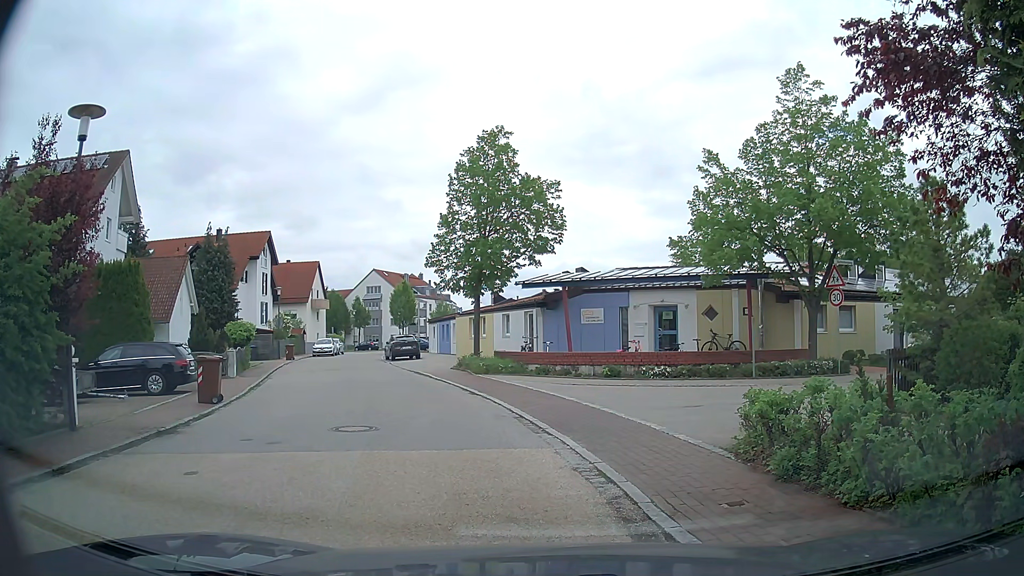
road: residential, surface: asphalt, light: Day
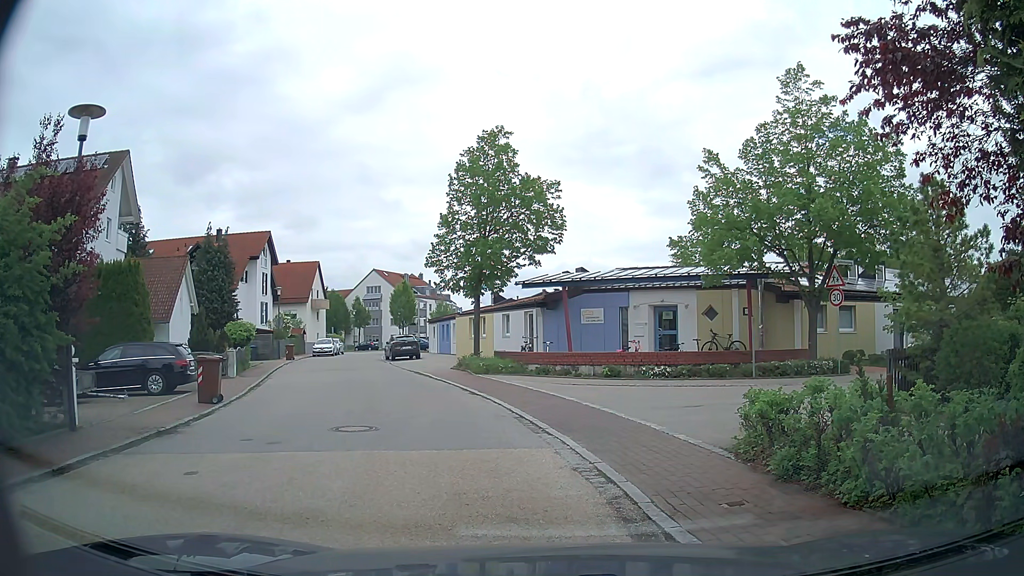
(0.0, 0.0) m; 0°
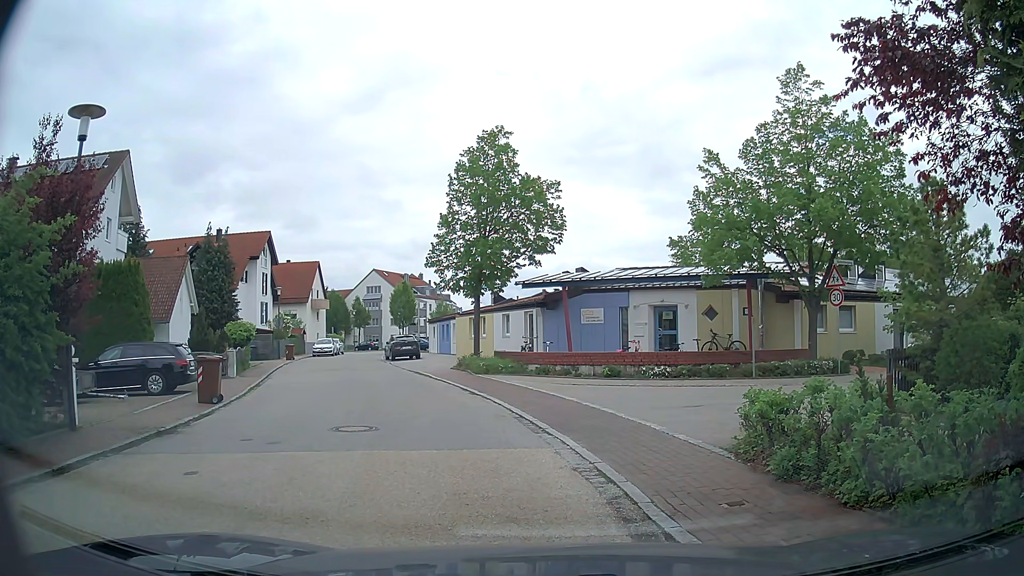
(0.0, 0.0) m; 0°
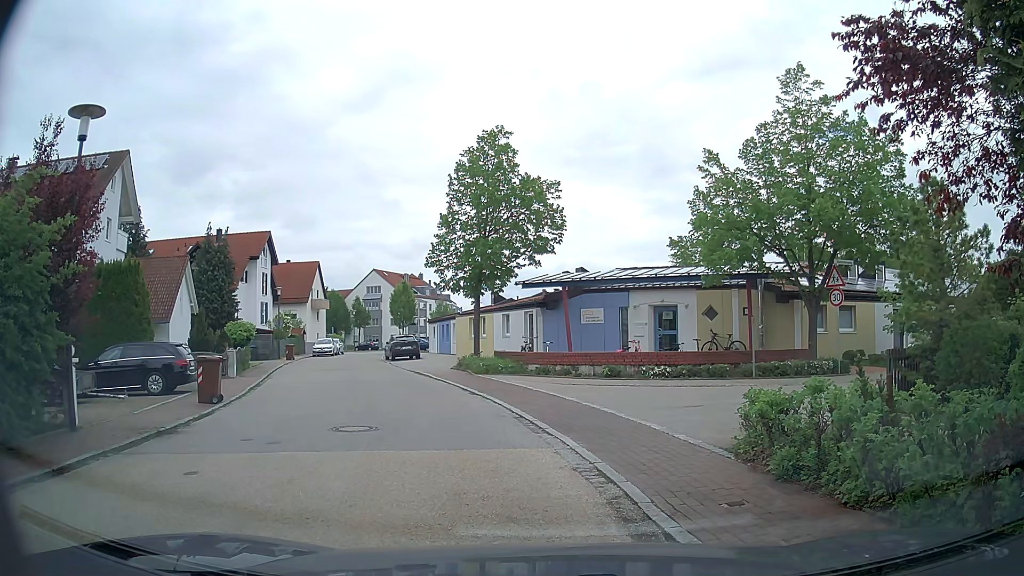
(0.0, 0.0) m; 0°
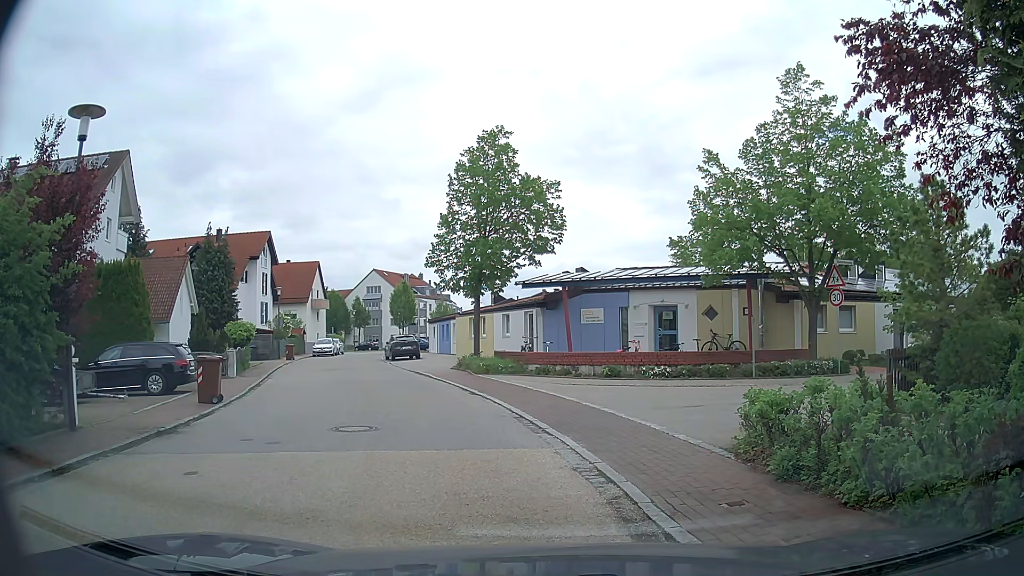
(0.0, 0.0) m; 0°
